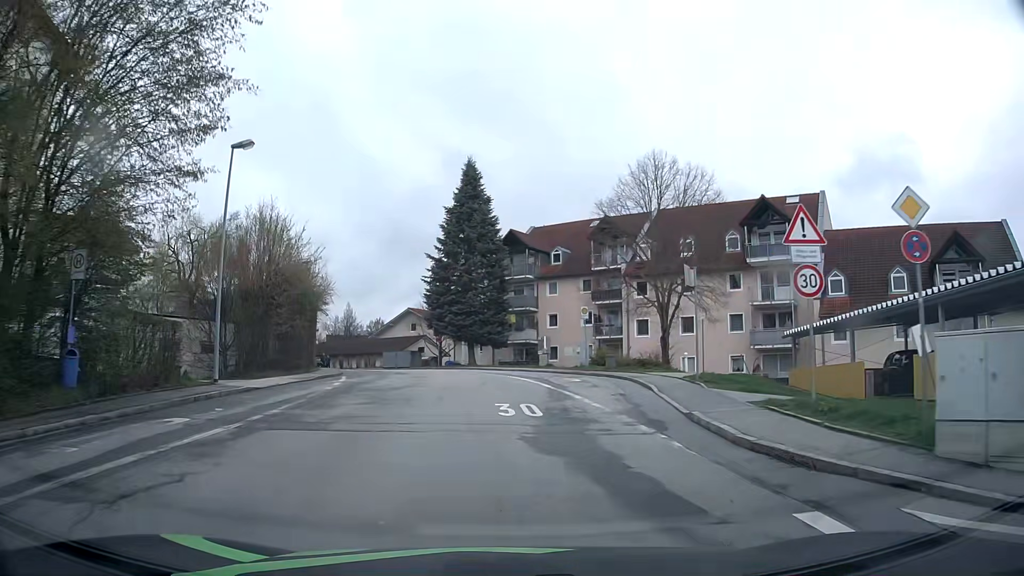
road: residential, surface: asphalt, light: Day
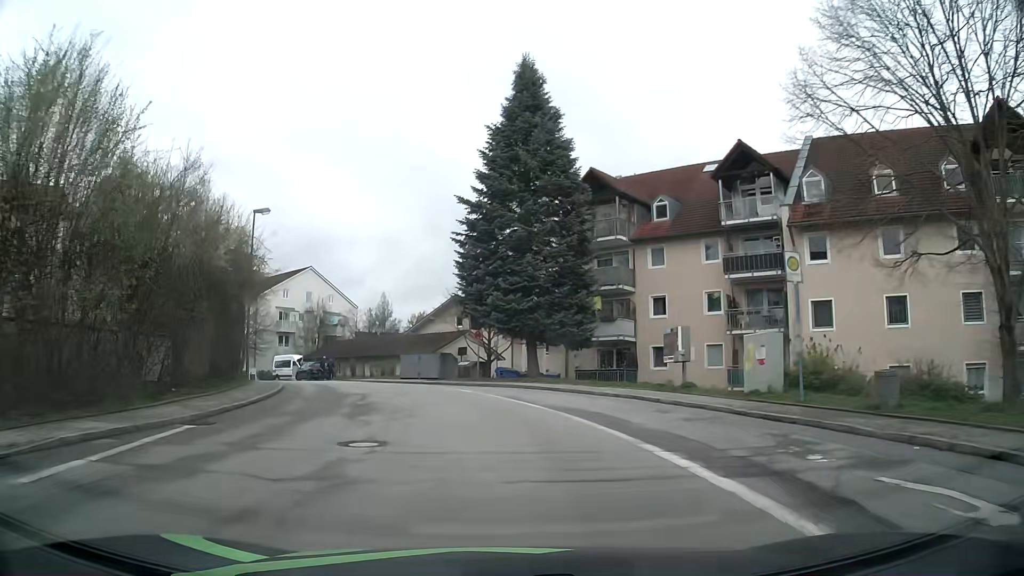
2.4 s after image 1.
(-0.5, +20.9) m; -5°
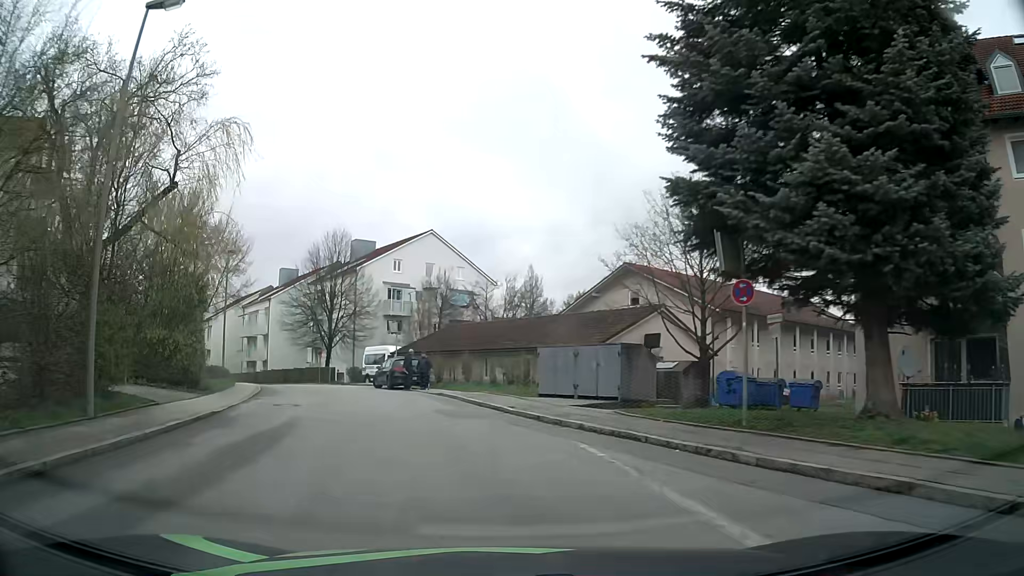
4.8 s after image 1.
(-2.2, +21.0) m; -14°
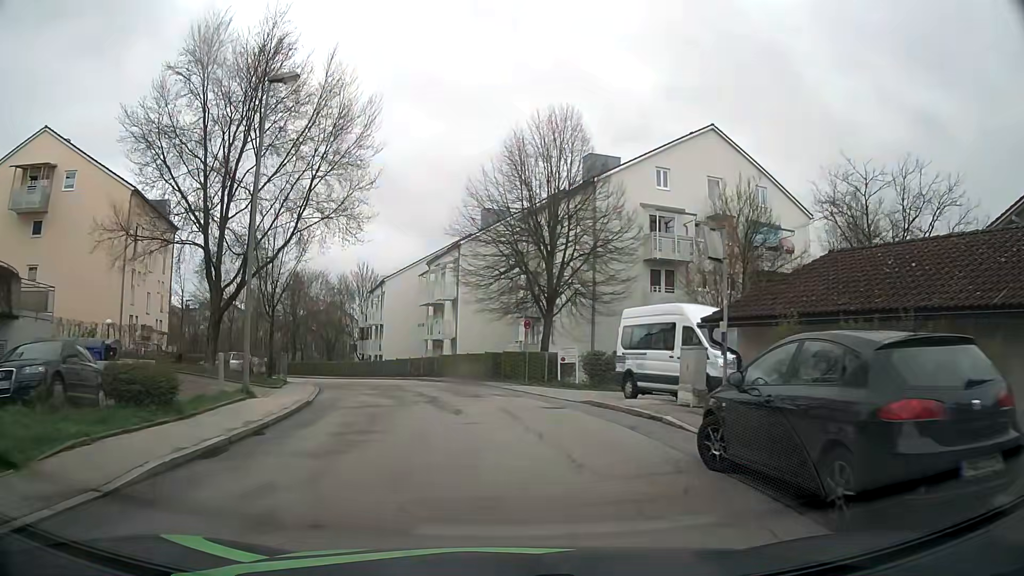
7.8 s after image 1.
(-5.2, +25.3) m; -19°
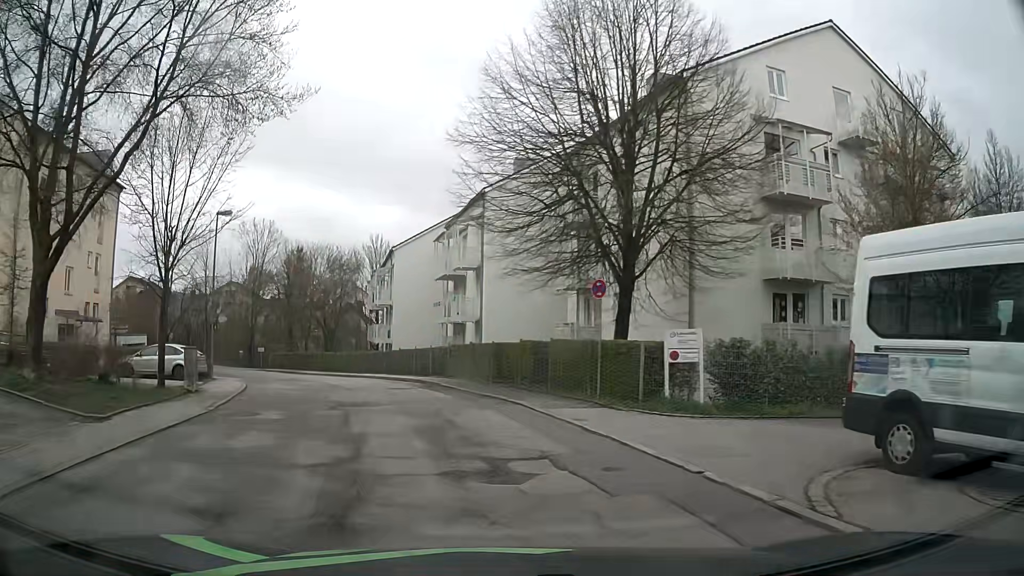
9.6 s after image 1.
(-0.3, +12.6) m; -2°
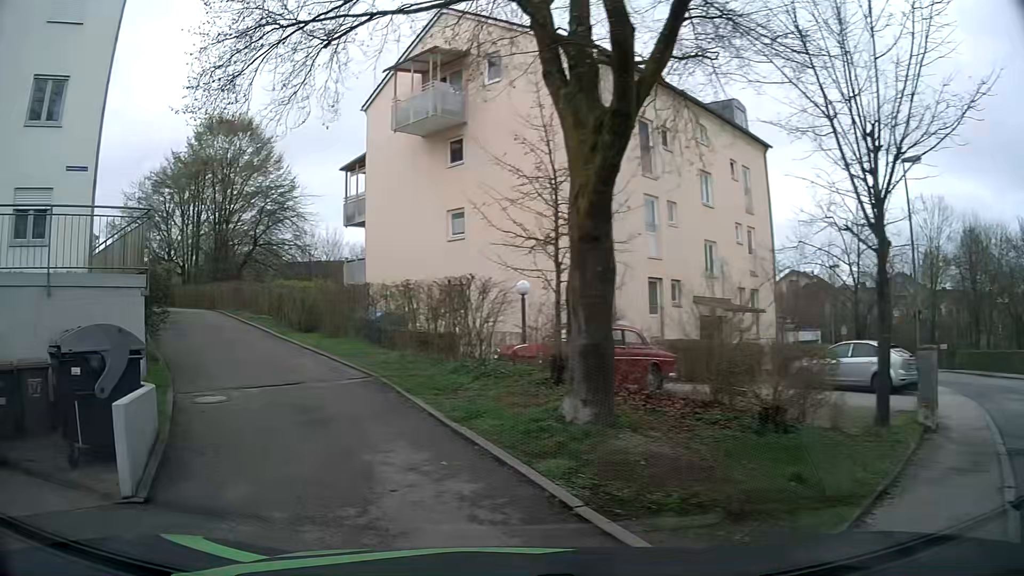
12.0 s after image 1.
(-3.5, +8.2) m; -57°
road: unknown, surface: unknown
